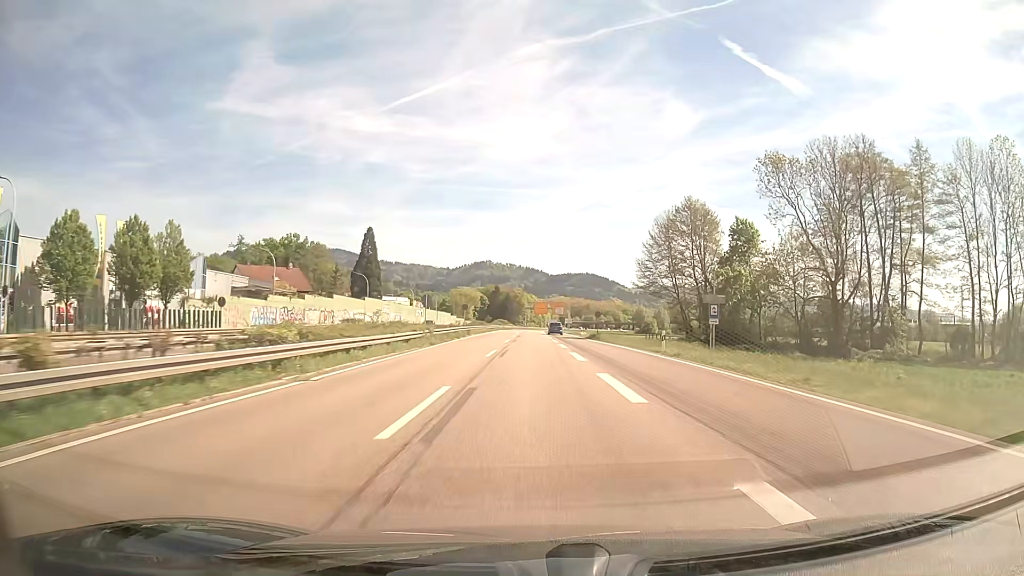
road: trunk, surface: asphalt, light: Day
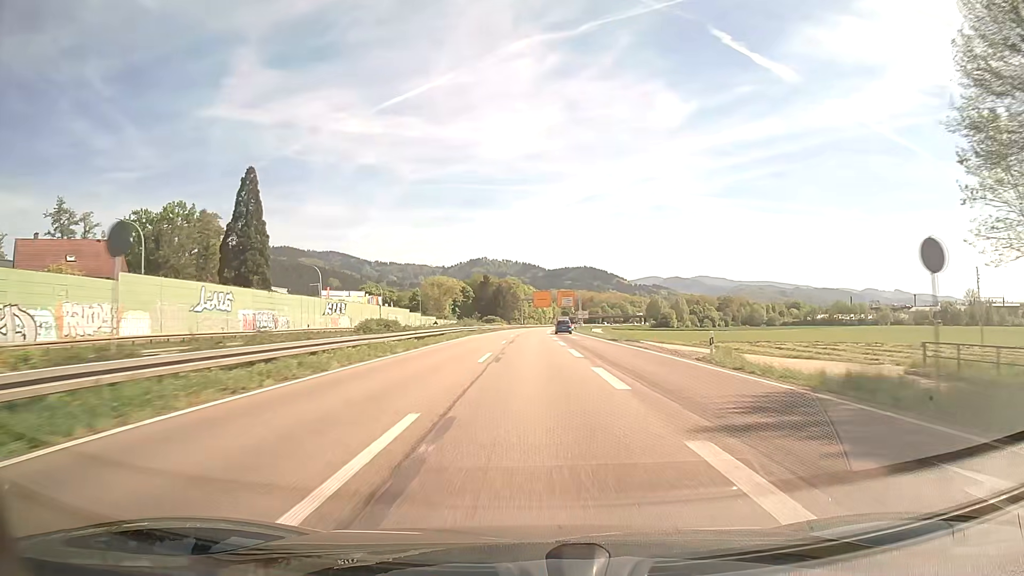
(+0.1, +58.3) m; 0°
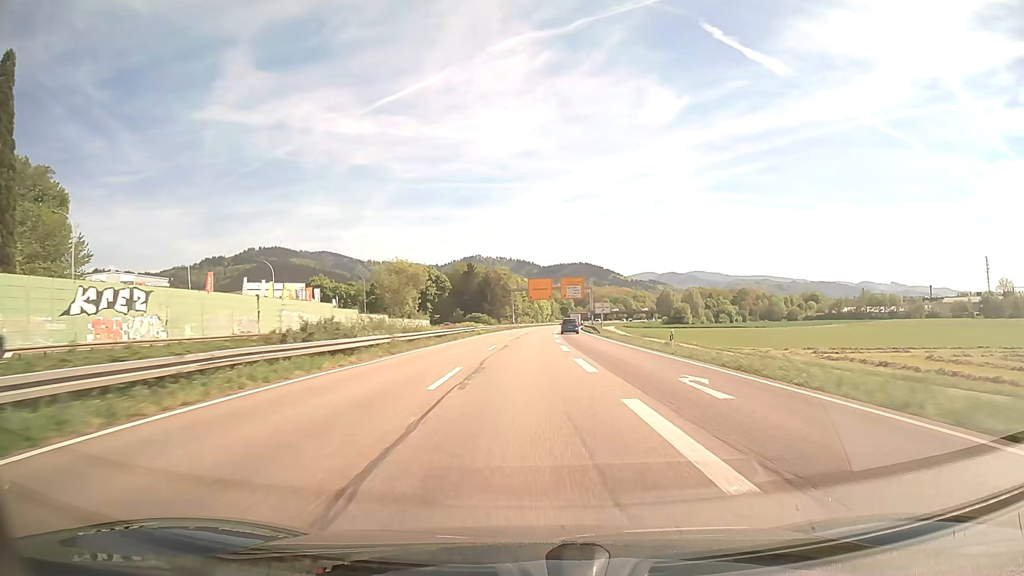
(+0.2, +44.2) m; 0°
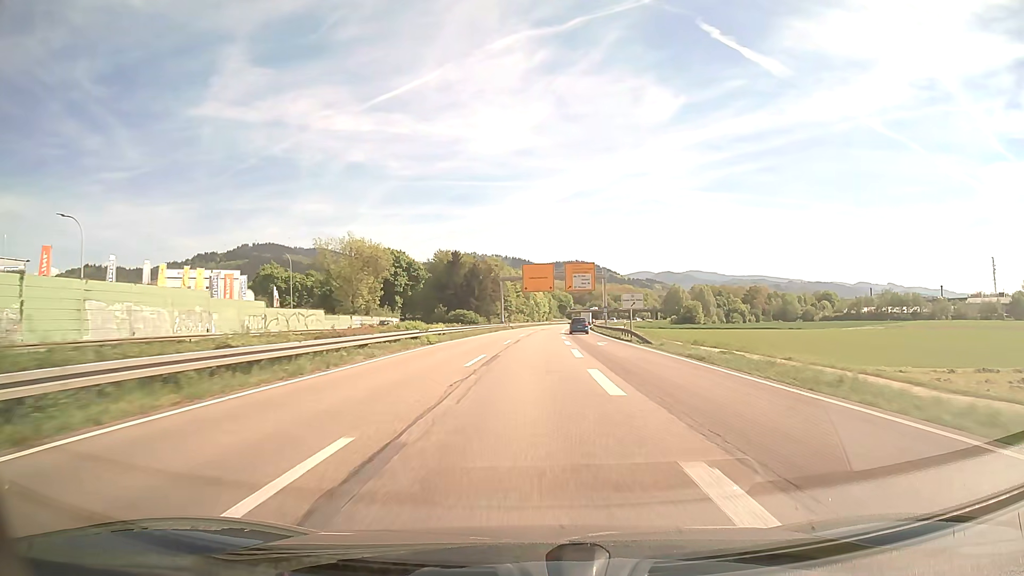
(+0.1, +29.6) m; 0°
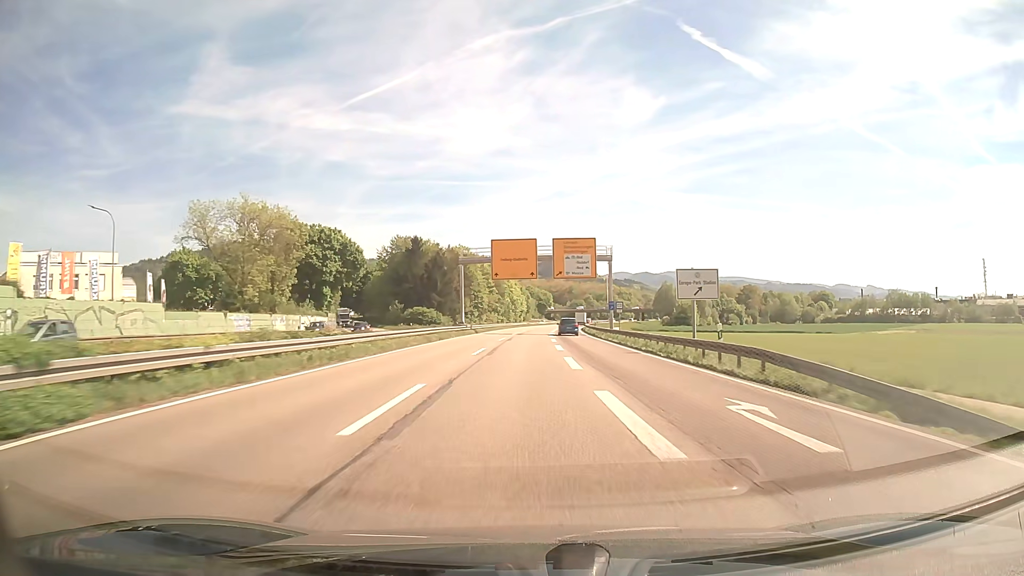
(+0.4, +29.4) m; +2°
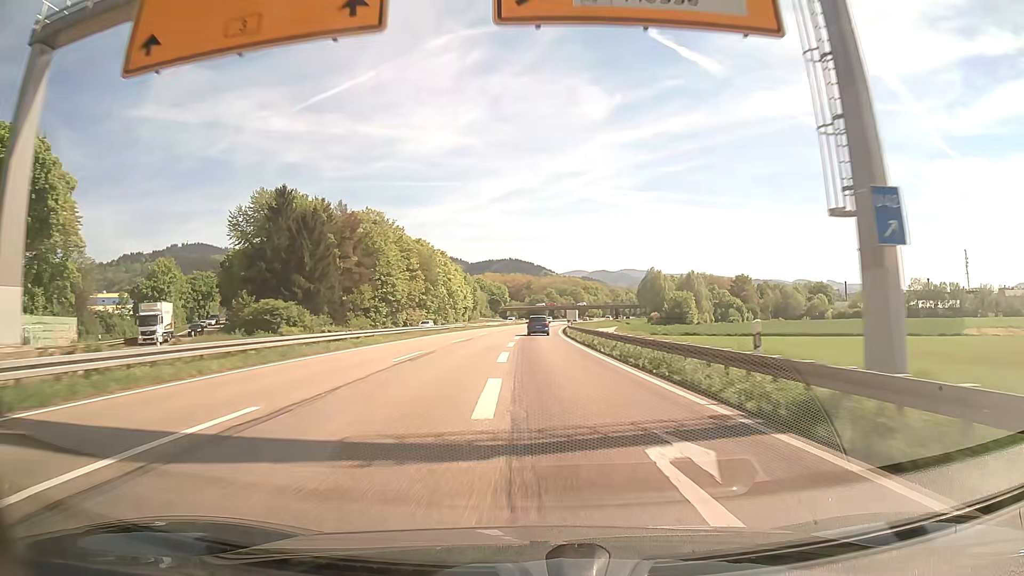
(+2.2, +57.7) m; +4°
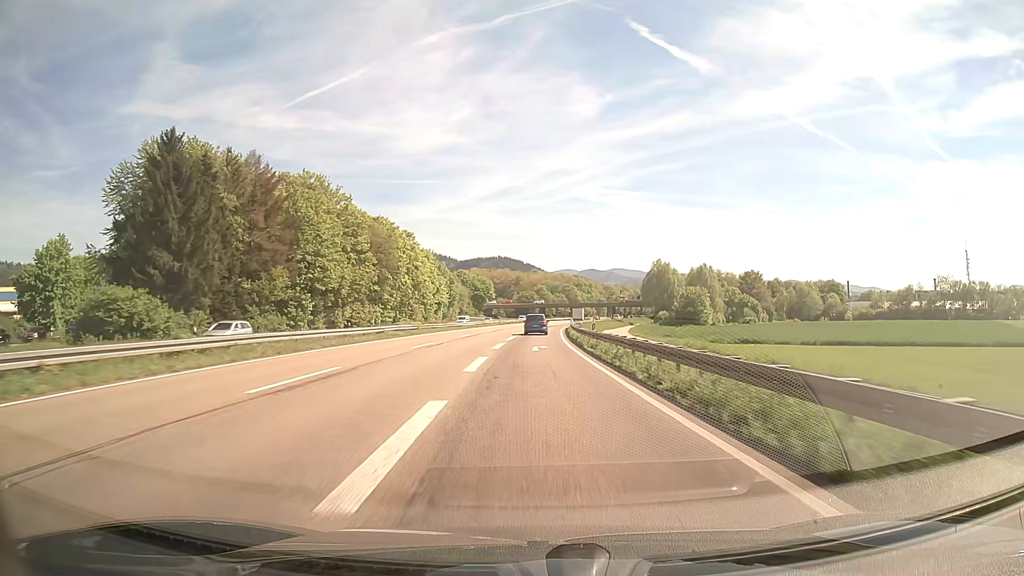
(+0.2, +28.3) m; +1°
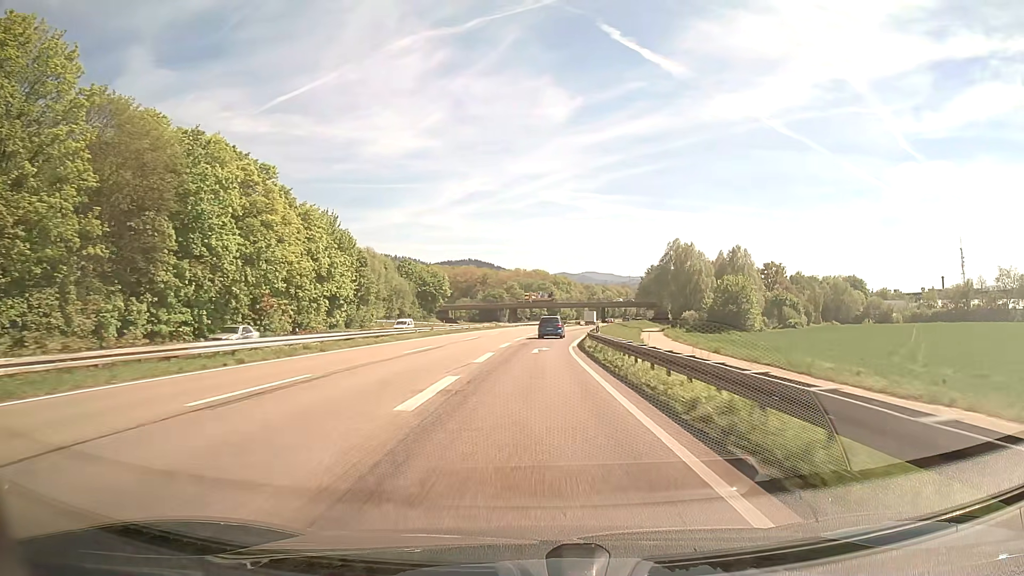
(+1.0, +54.7) m; +2°
(0, +10) (0, +20) (+1, +30) (+1, +40) (+2, +50) (+3, +60) (+5, +70) (+6, +80) (+7, +90) (+9, +99) m
